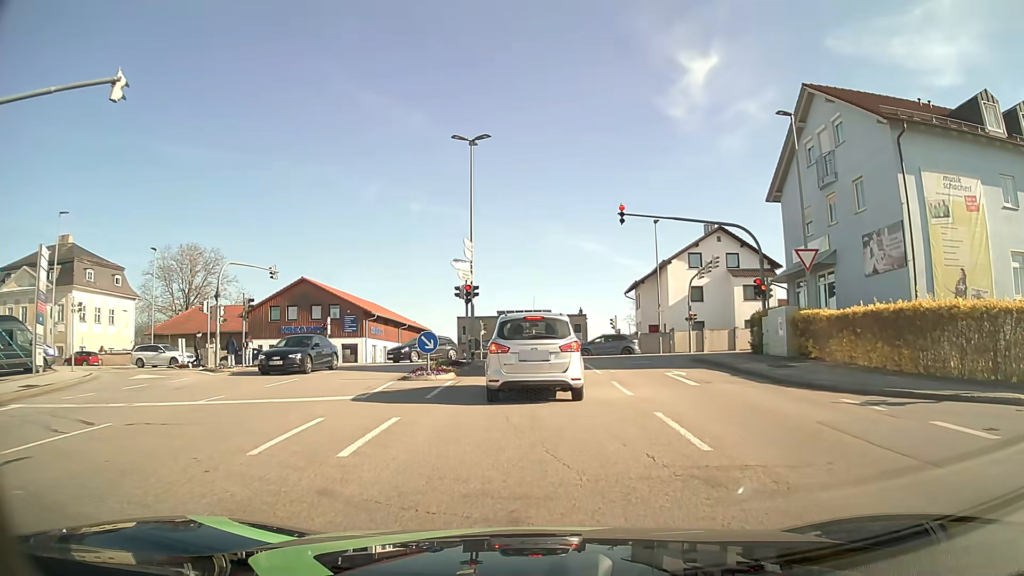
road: tertiary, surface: asphalt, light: Day
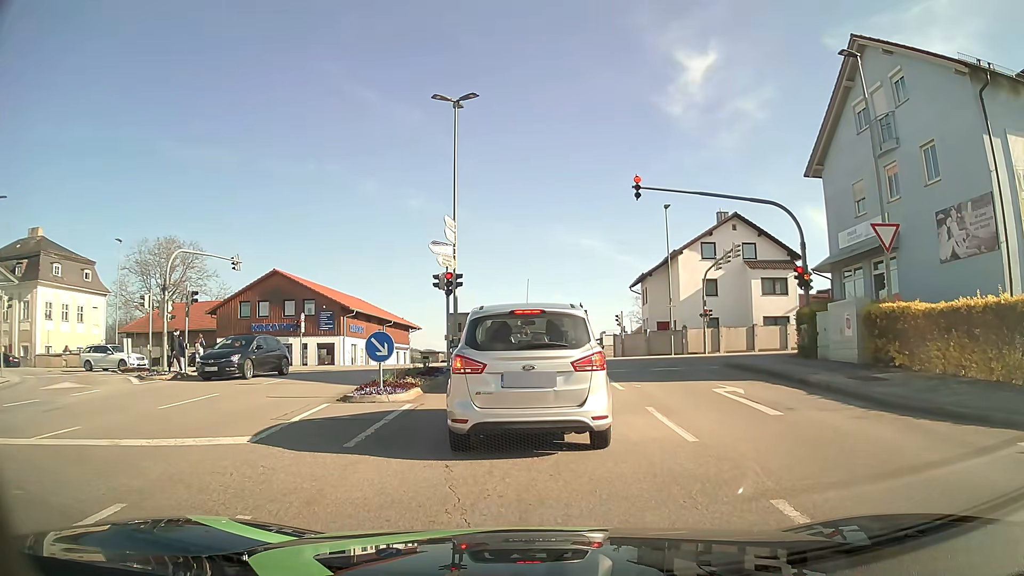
(0.0, +5.1) m; -1°
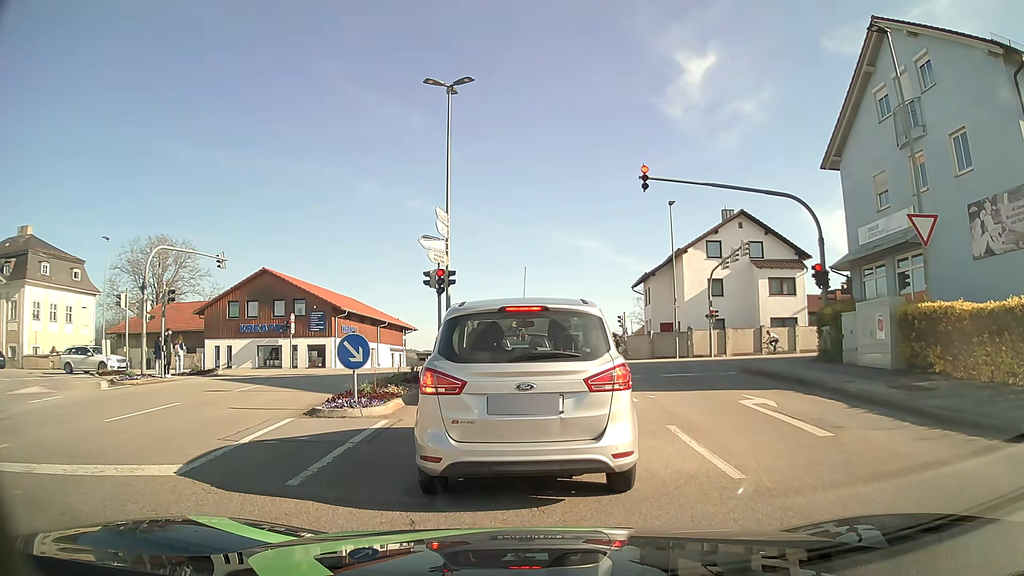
(0.0, +1.7) m; +1°
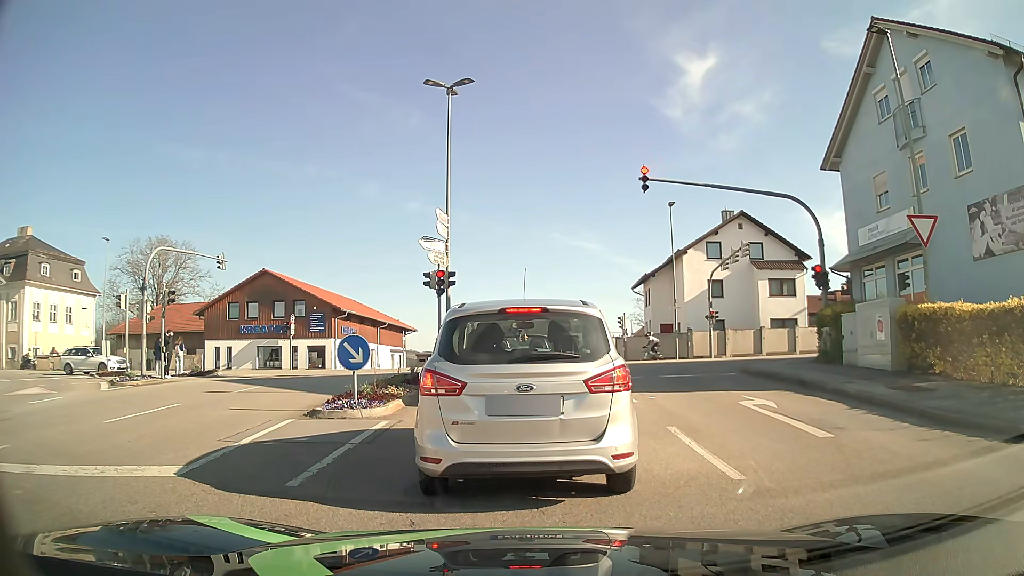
(0.0, 0.0) m; 0°
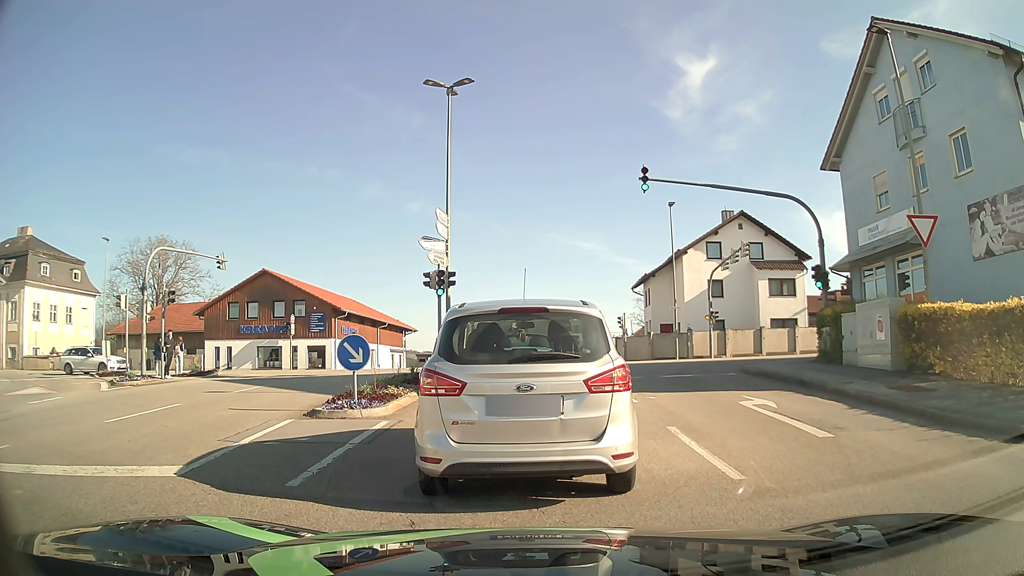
(0.0, 0.0) m; 0°
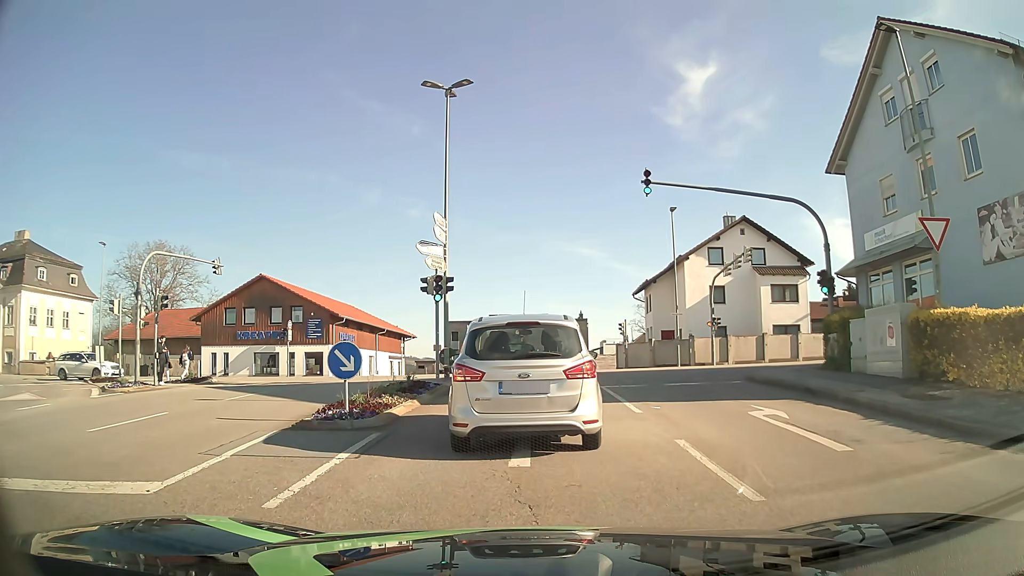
(0.0, +0.6) m; +1°
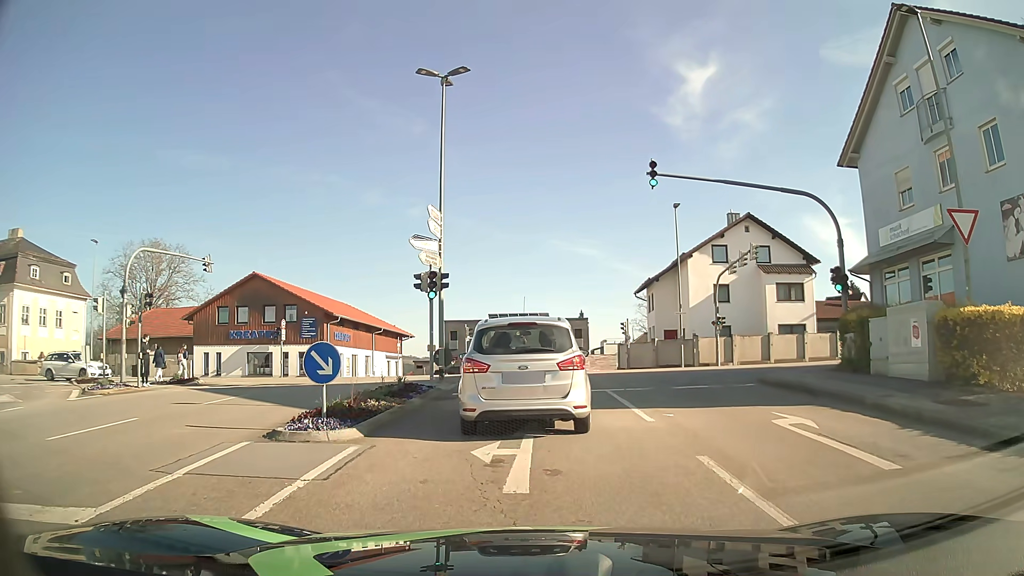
(0.0, +1.3) m; -1°
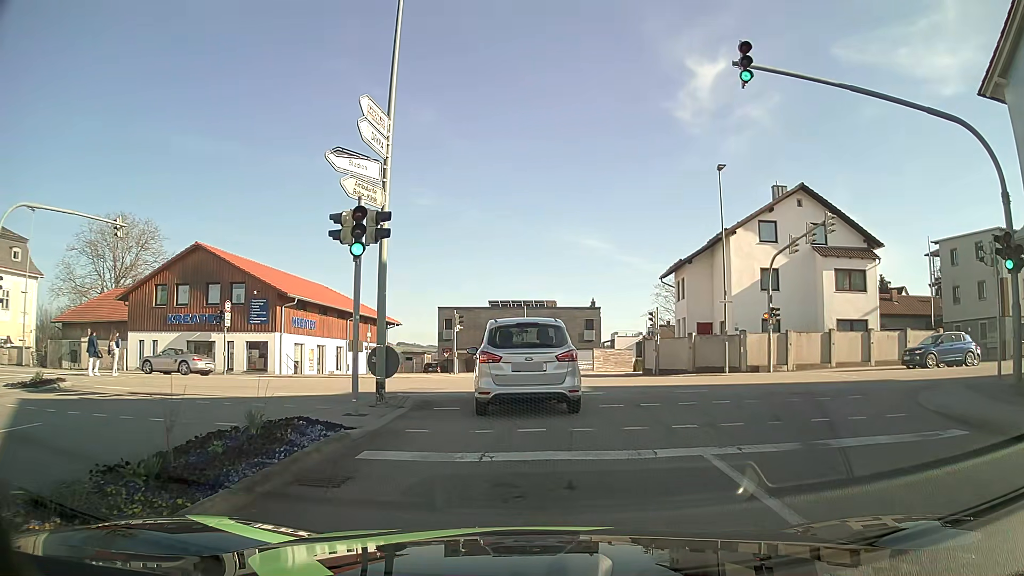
(-0.1, +9.1) m; -2°
(0, +10) (0, +20) (-6, +27) (-16, +30) (-26, +30) (-36, +31) (-46, +31) (-56, +31) (-66, +32) (-76, +32) m
